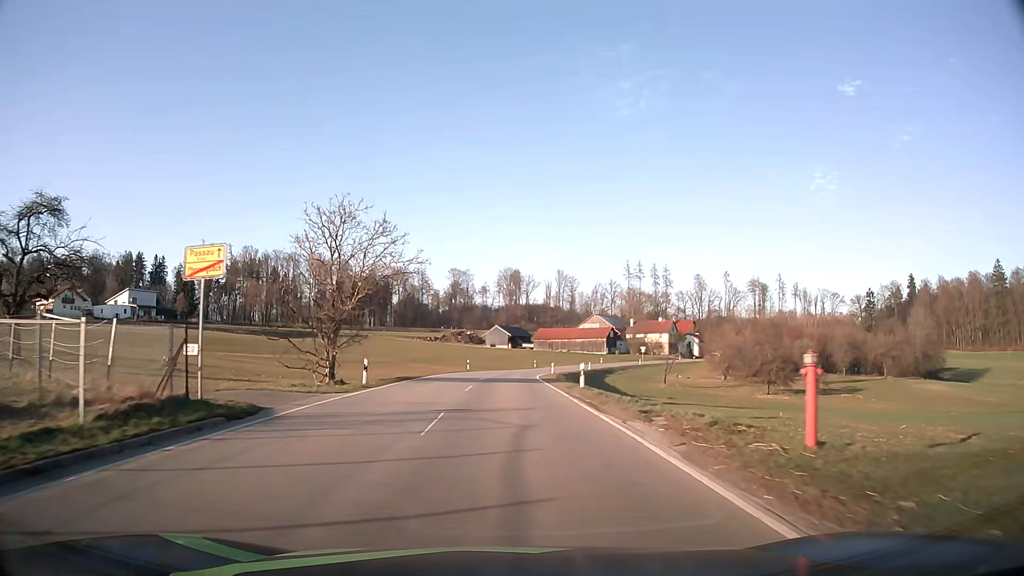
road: tertiary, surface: asphalt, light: Day
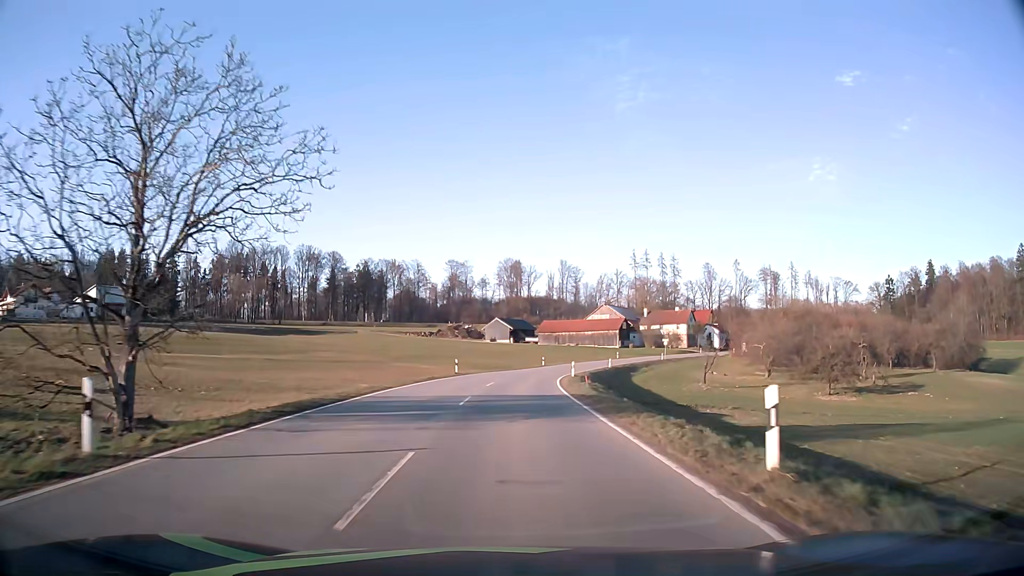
(-0.1, +17.6) m; 0°
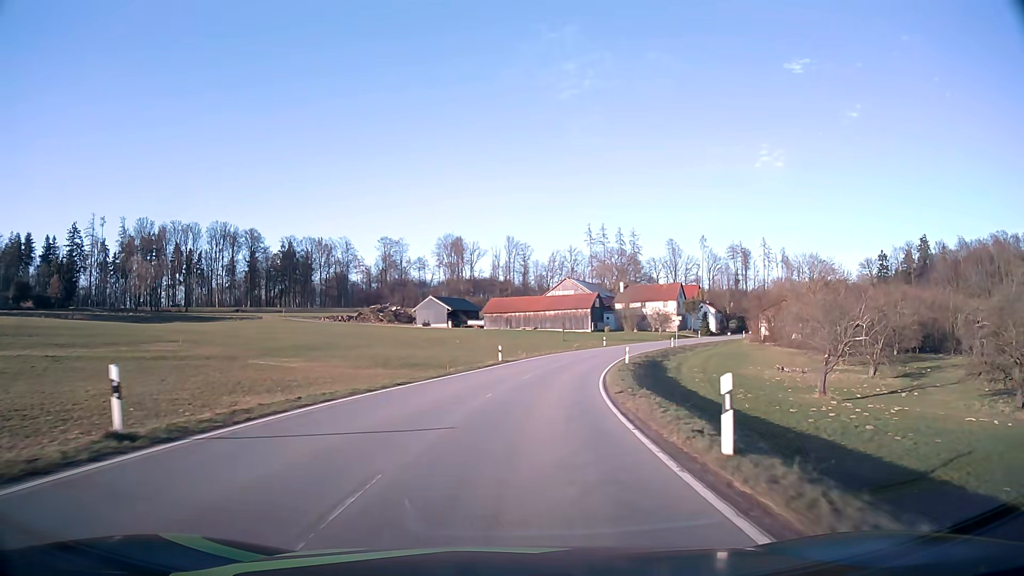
(+1.1, +38.1) m; +5°
(0, +10) (+1, +20) (+2, +30) (+4, +40) (+6, +49) (+9, +59) (+13, +68) (+17, +77) (+22, +86) (+27, +95) m
